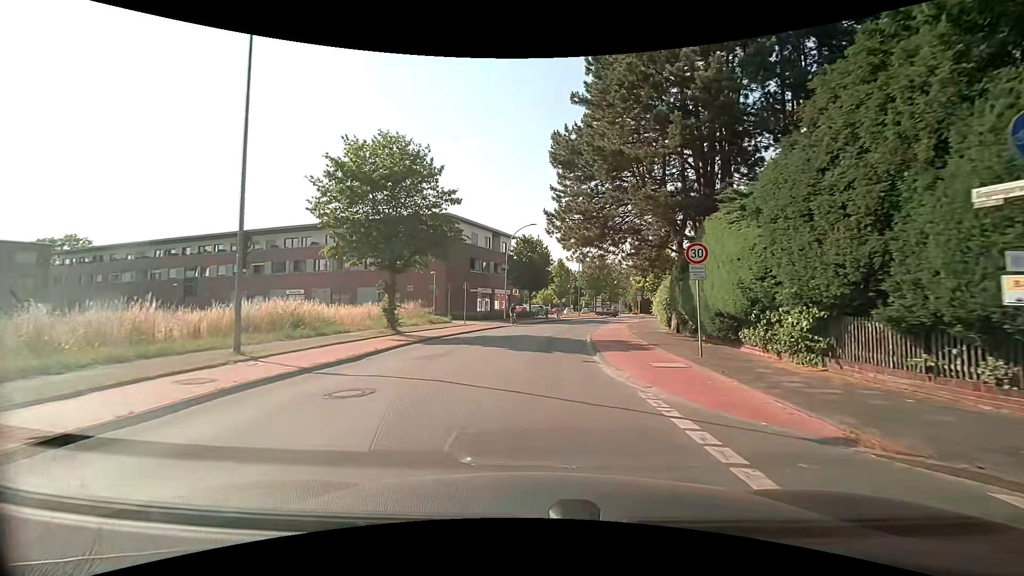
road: tertiary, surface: asphalt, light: Day
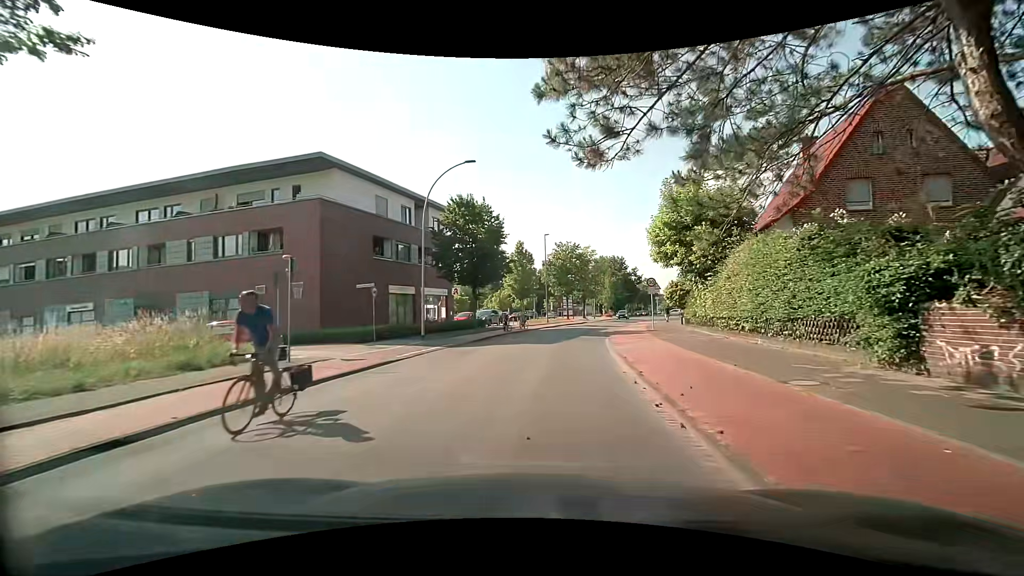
(+0.9, +22.0) m; +5°
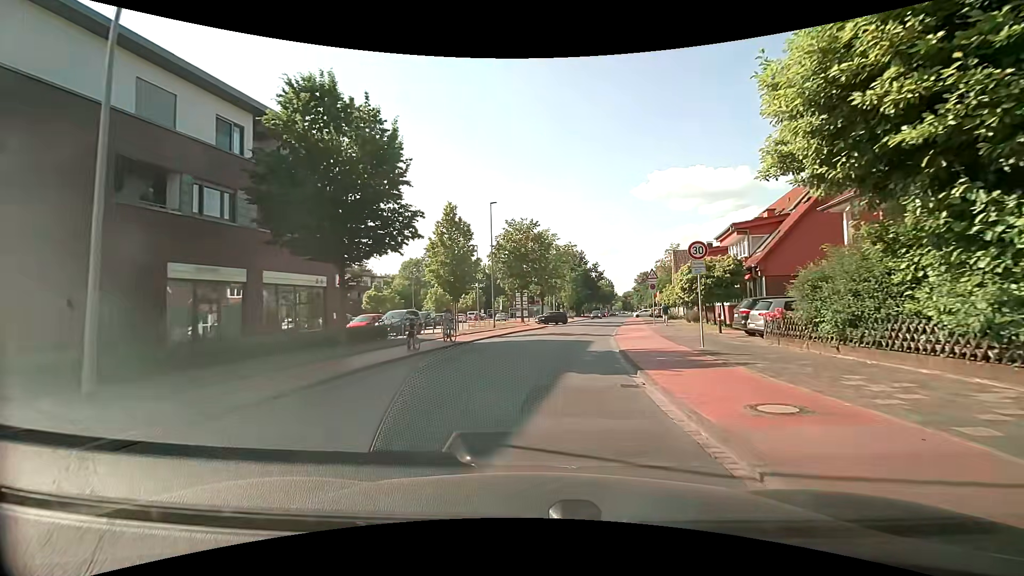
(+0.8, +17.5) m; +6°
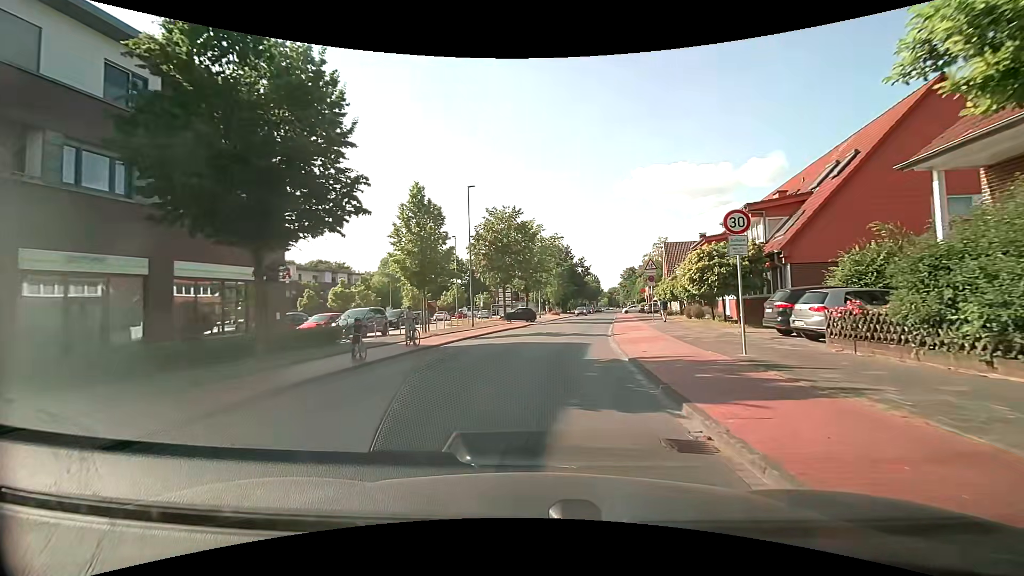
(+0.1, +4.4) m; +2°
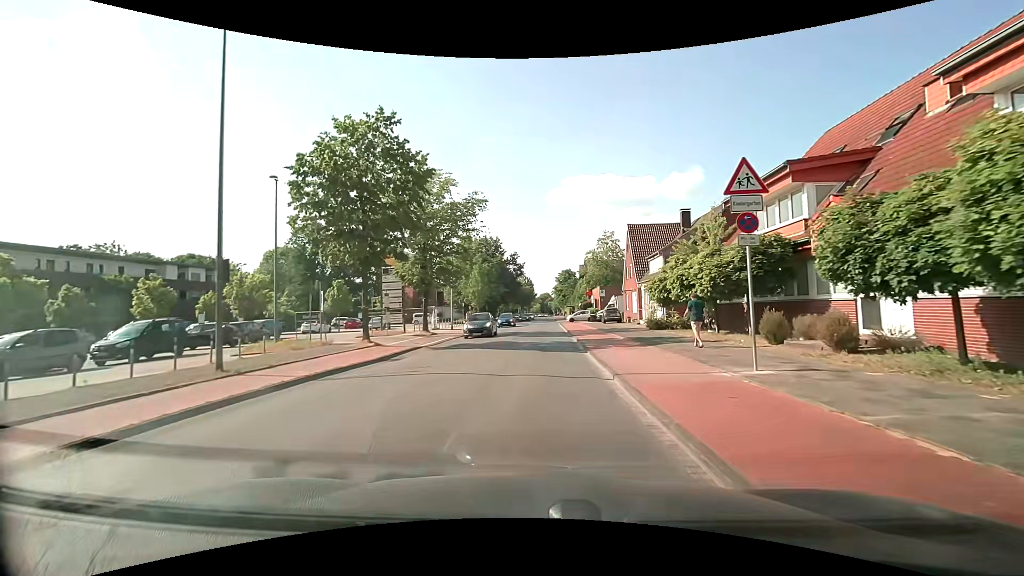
(+1.4, +22.3) m; +6°
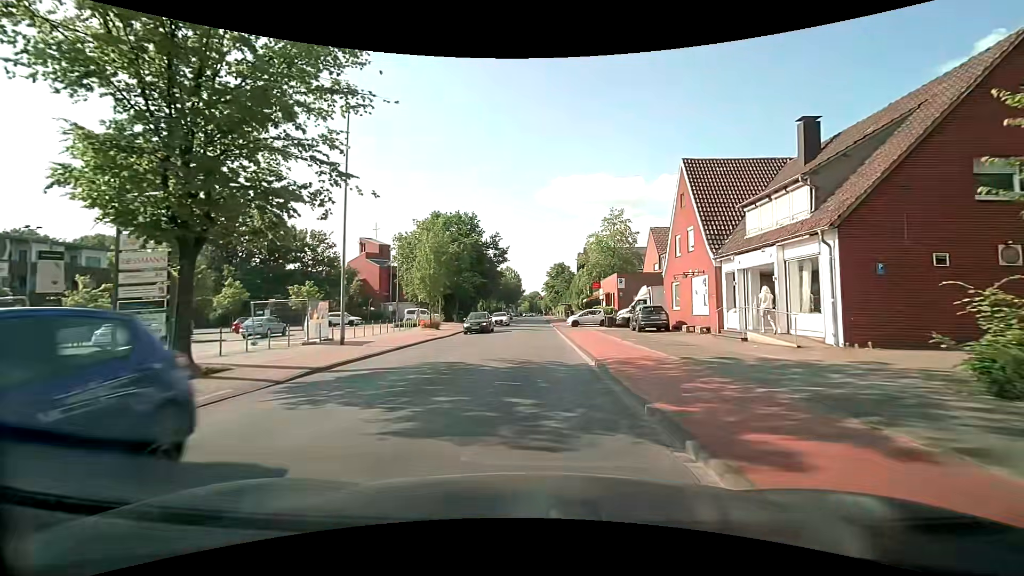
(+0.6, +22.8) m; +3°
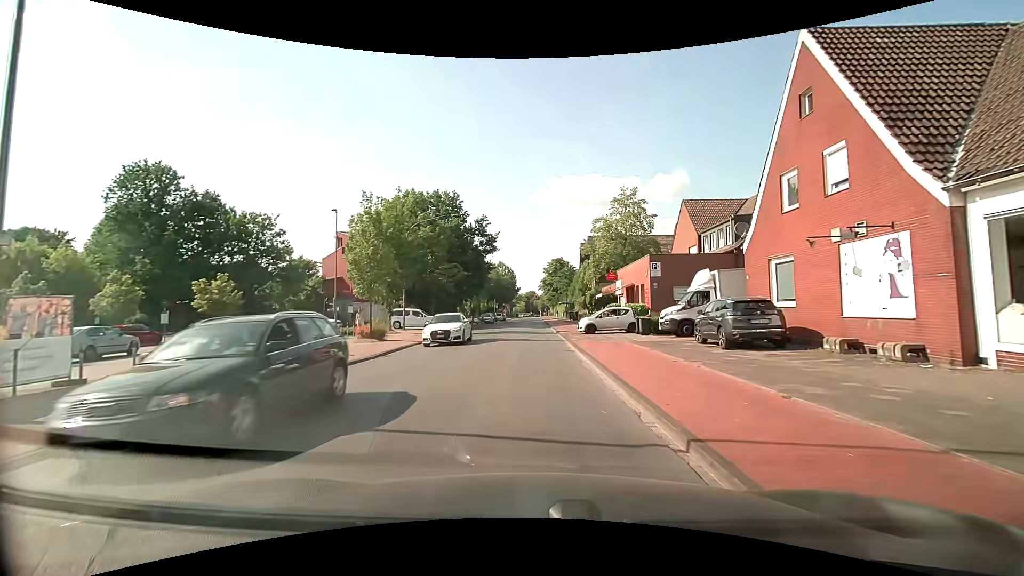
(-0.1, +13.9) m; -1°
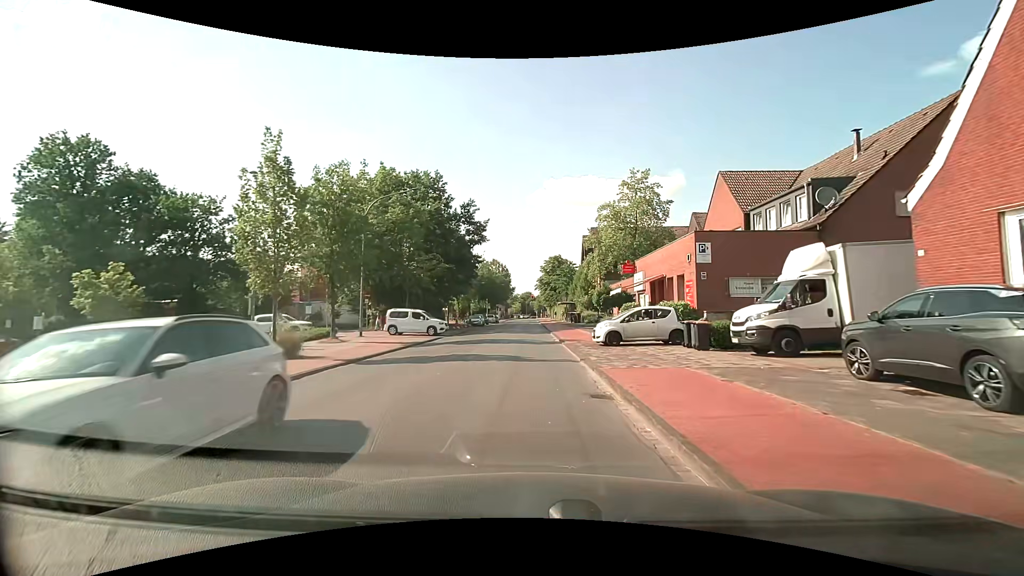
(+0.1, +9.3) m; +1°
(0, +10) (0, +20) (0, +30) (0, +40) (-1, +50) (-1, +60) (-1, +70) (-1, +80) (-1, +90) (-1, +100) m
